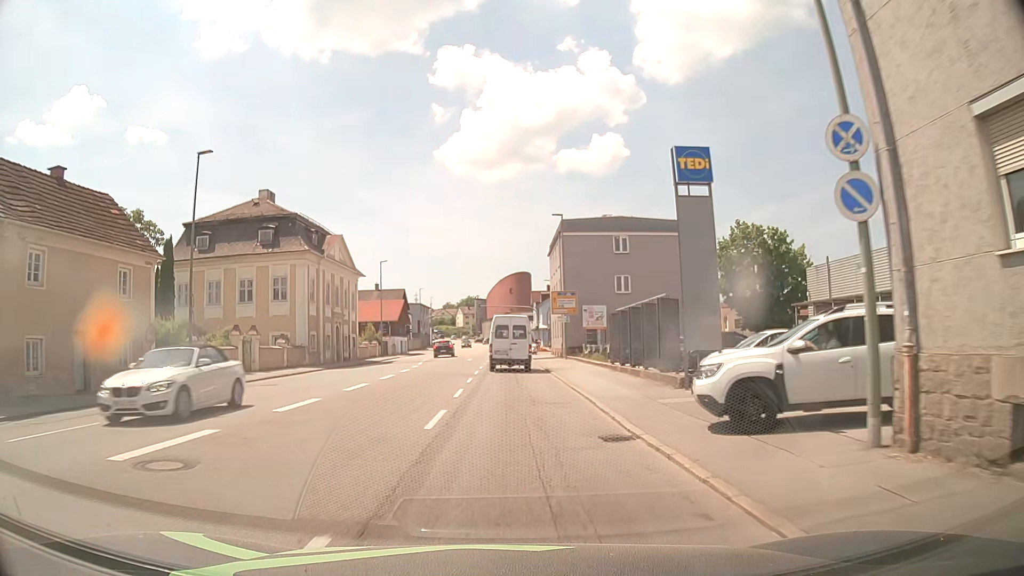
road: tertiary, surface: asphalt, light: Day
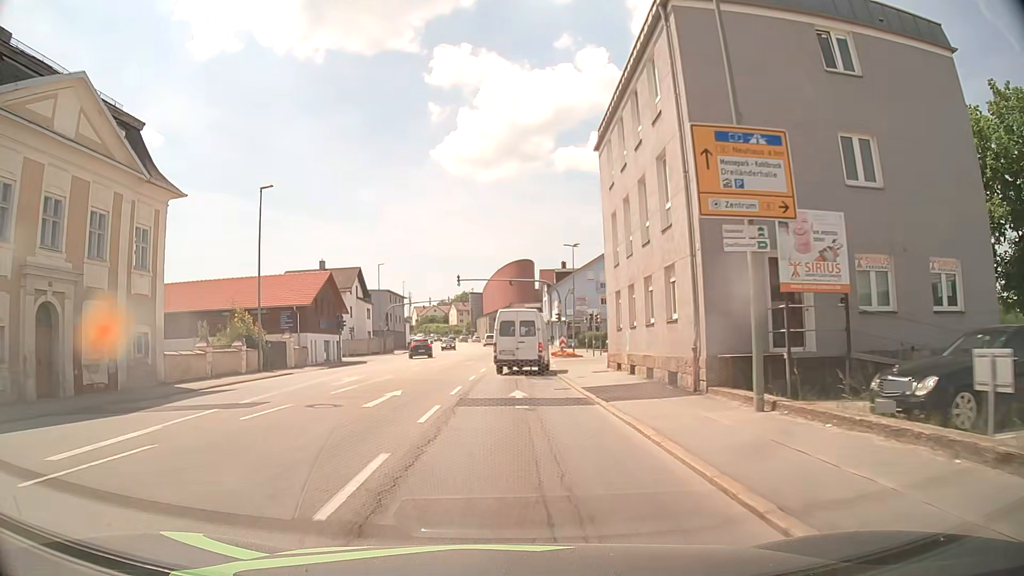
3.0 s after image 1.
(-0.1, +36.1) m; 0°
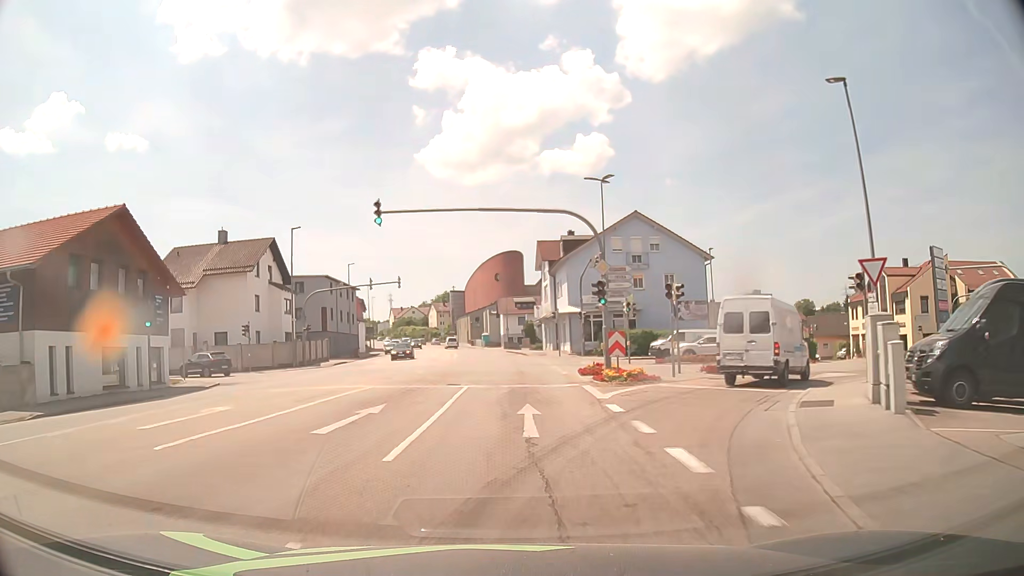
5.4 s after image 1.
(+0.3, +28.0) m; +2°
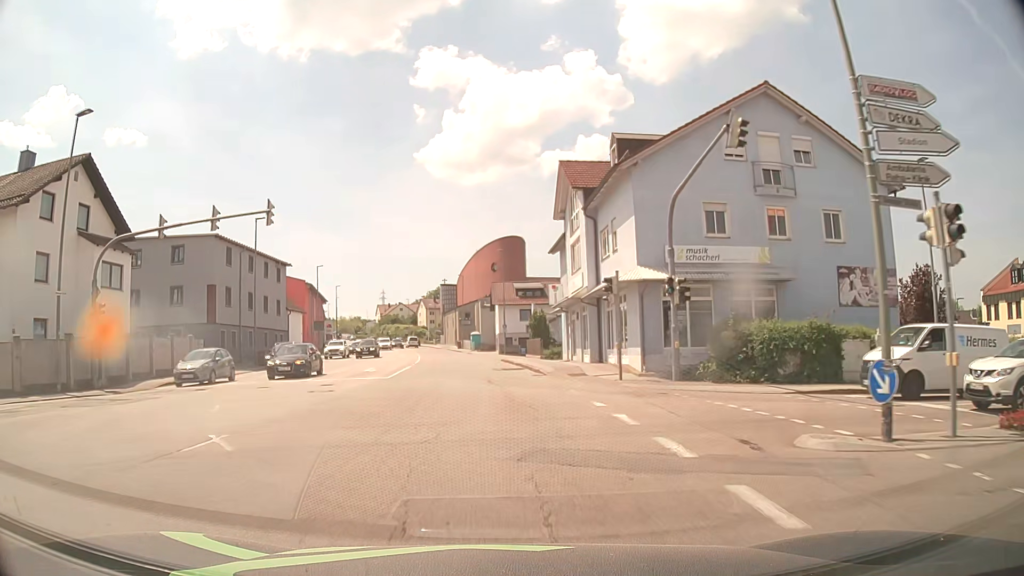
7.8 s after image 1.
(+0.1, +28.3) m; 0°
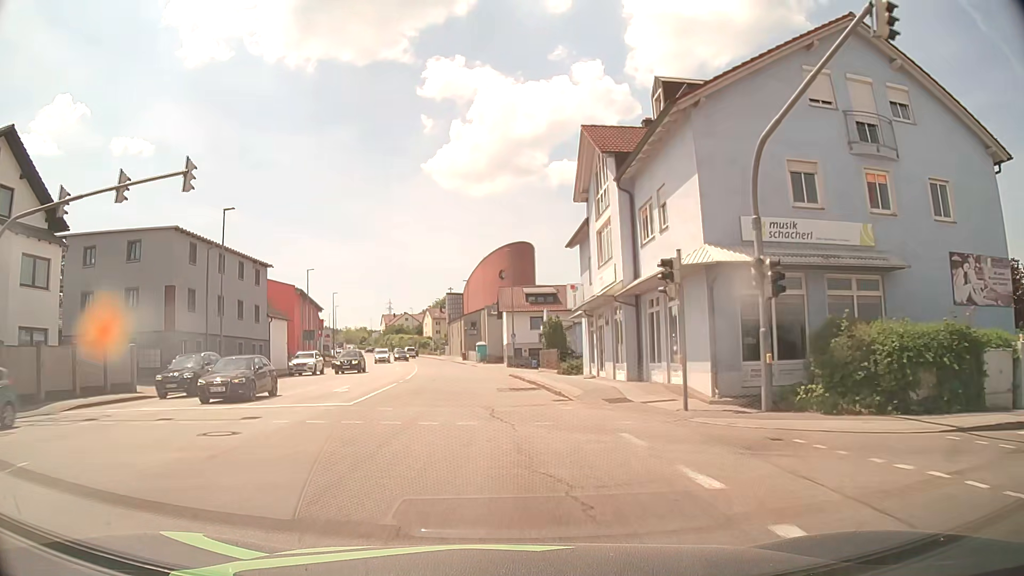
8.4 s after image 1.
(0.0, +7.2) m; 0°
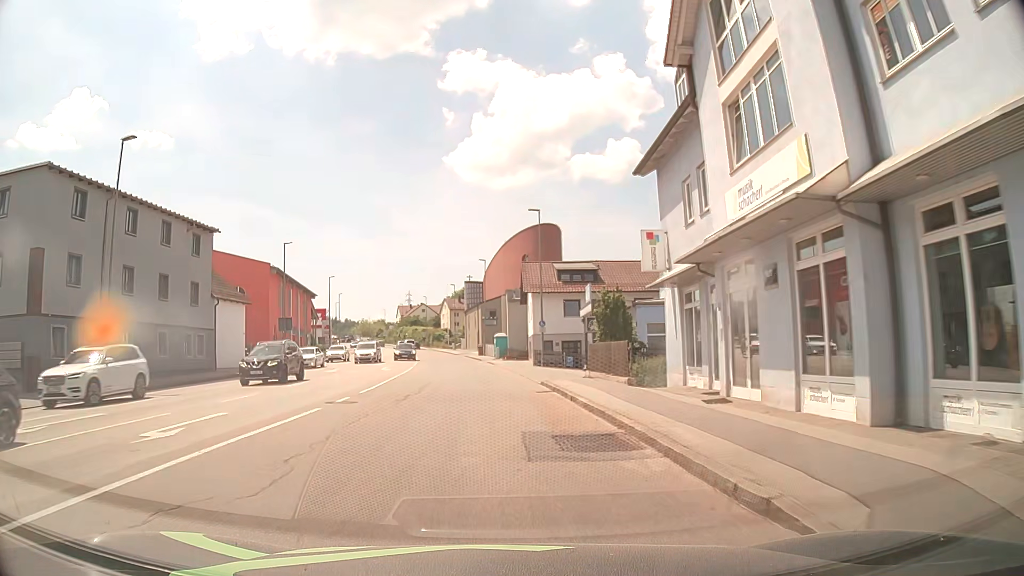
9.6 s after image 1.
(-0.3, +14.6) m; -2°
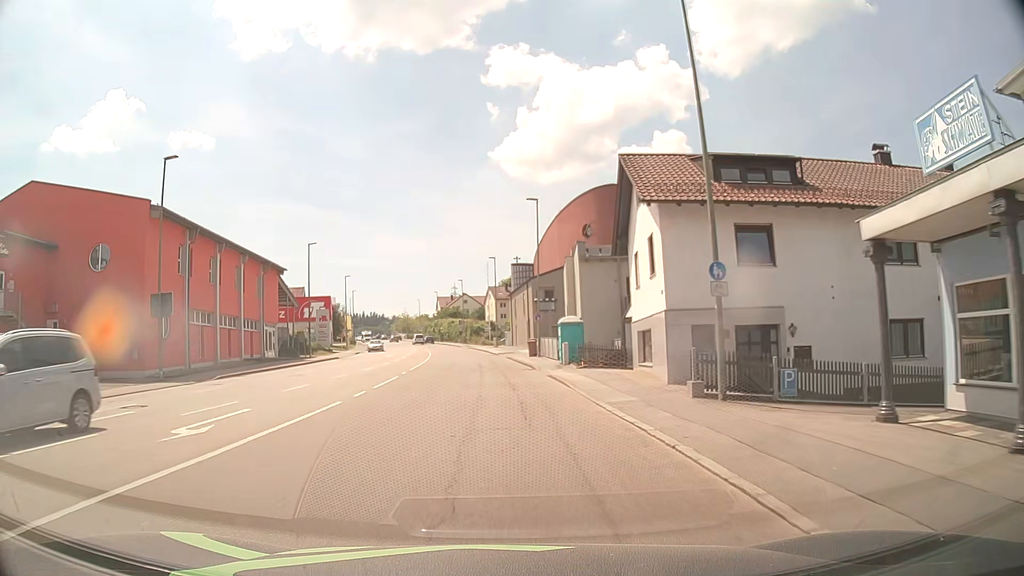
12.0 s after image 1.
(-0.9, +28.7) m; -4°
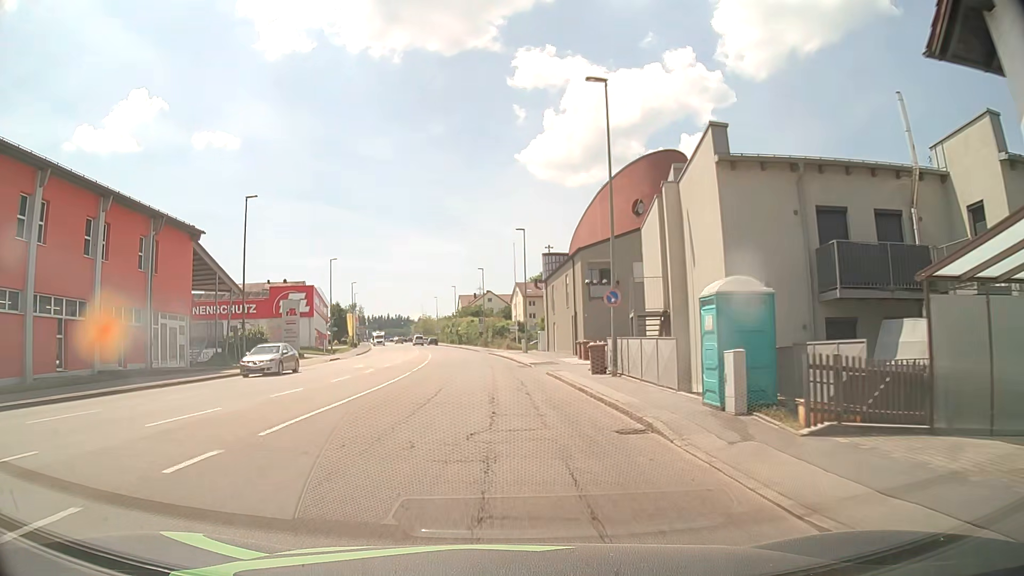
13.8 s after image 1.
(-0.5, +21.3) m; -3°
(0, +10) (0, +20) (0, +30) (-1, +40) (-2, +50) (-3, +60) (-4, +70) (-5, +80) (-7, +90) (-8, +99) m
